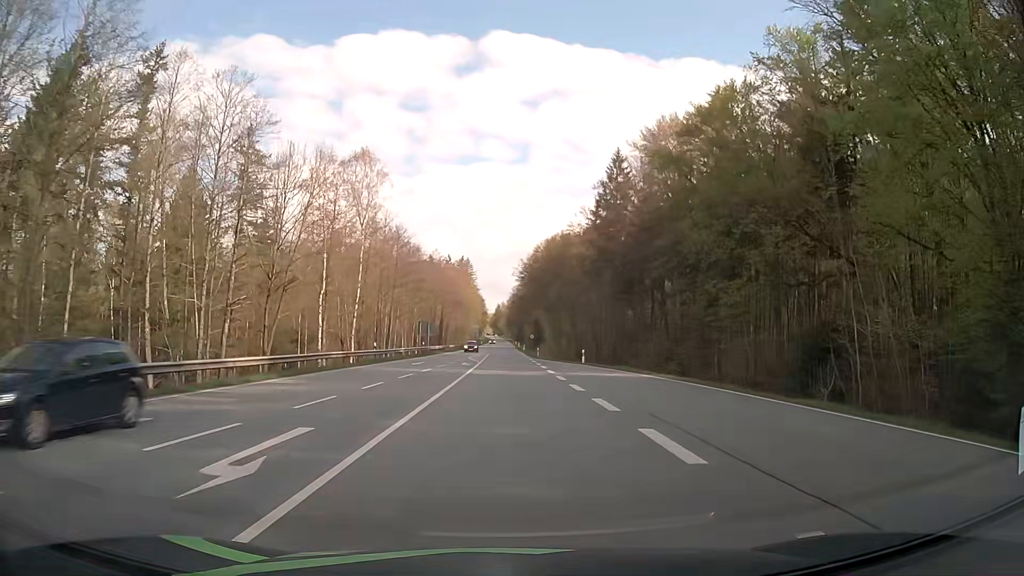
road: secondary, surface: asphalt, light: Day
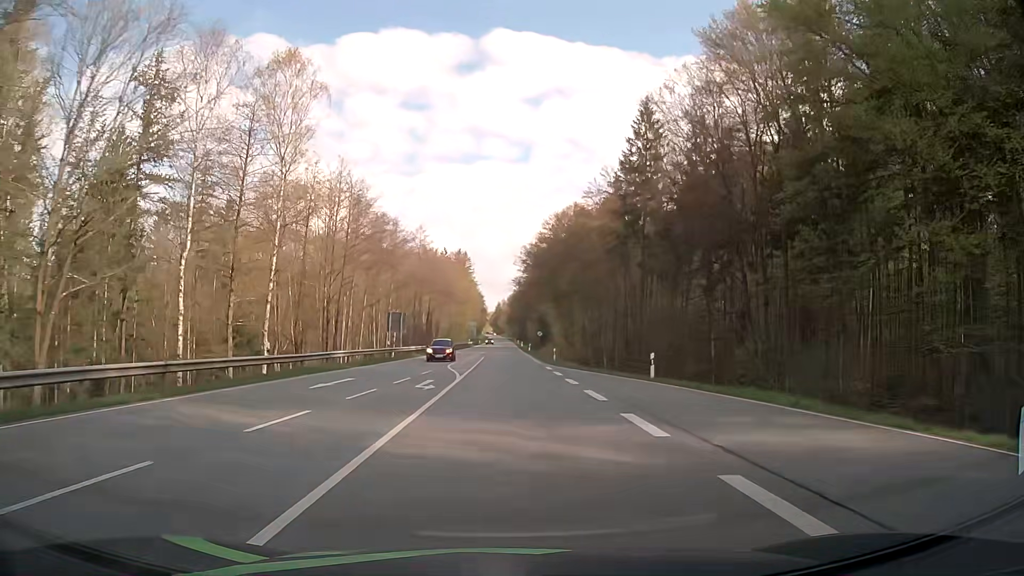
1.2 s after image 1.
(+0.1, +22.0) m; 0°
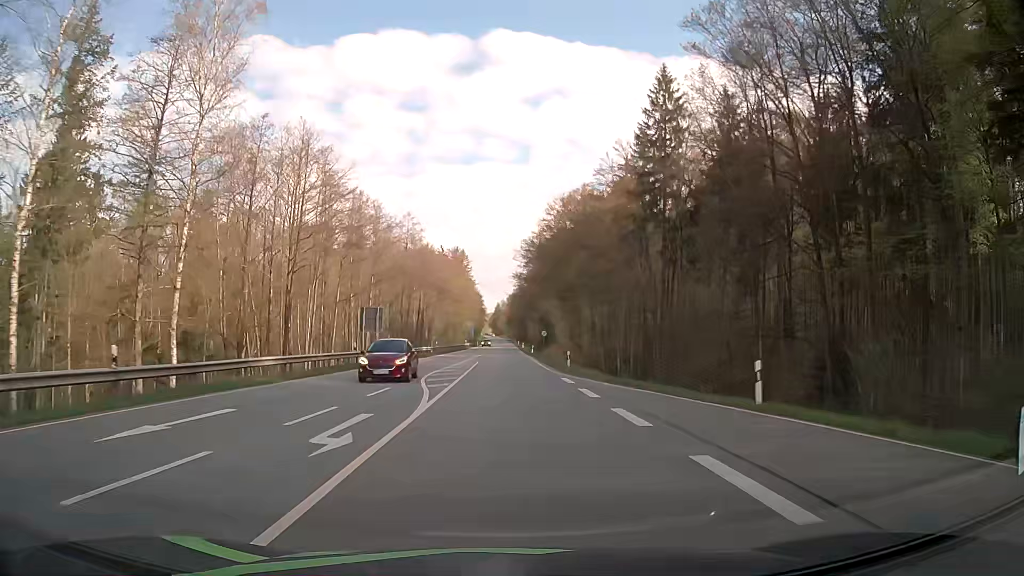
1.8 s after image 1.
(0.0, +10.9) m; 0°
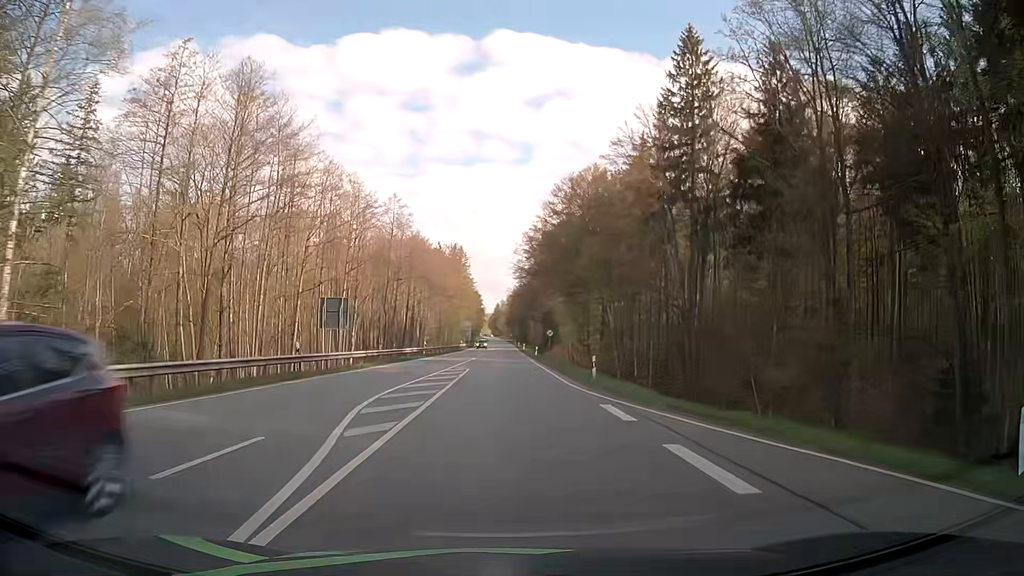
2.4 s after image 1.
(0.0, +10.8) m; 0°
